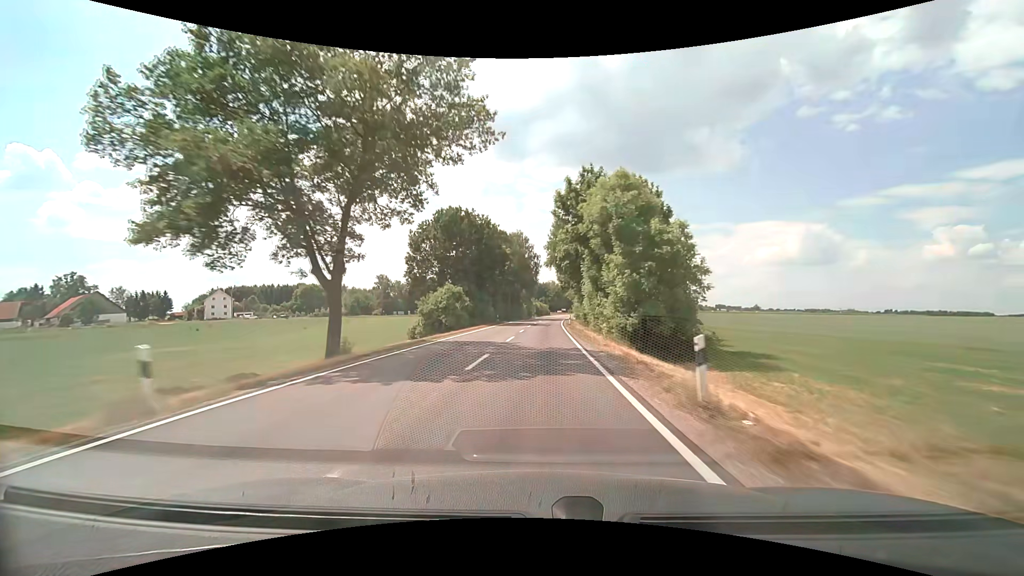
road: secondary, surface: asphalt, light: Day
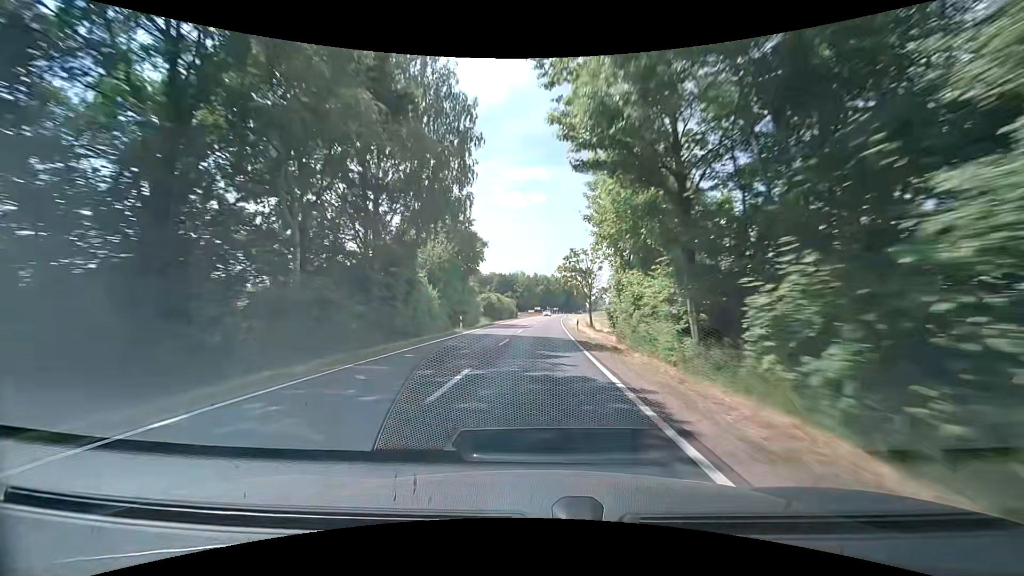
(+1.9, +73.5) m; +3°
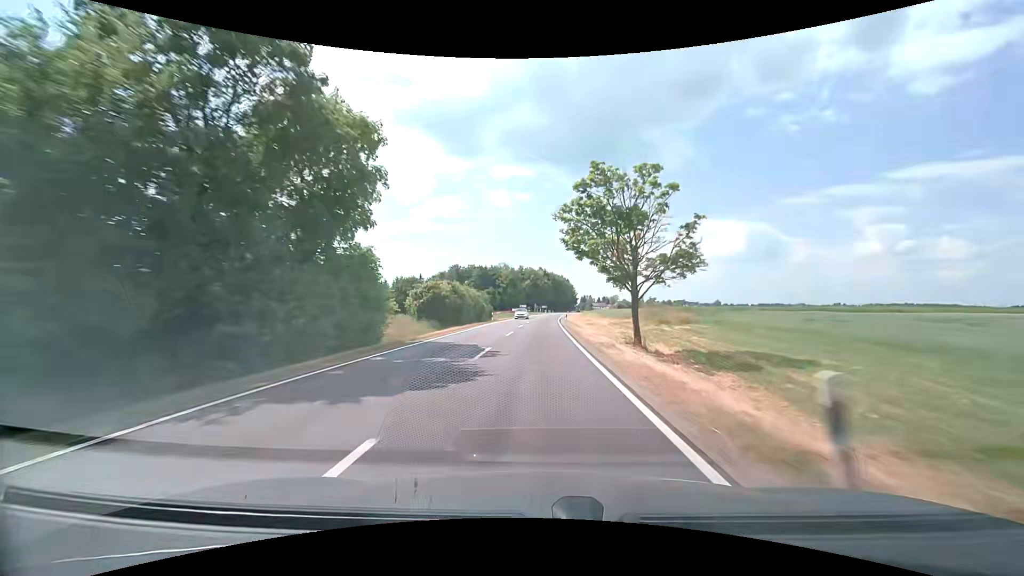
(+0.7, +30.5) m; +2°
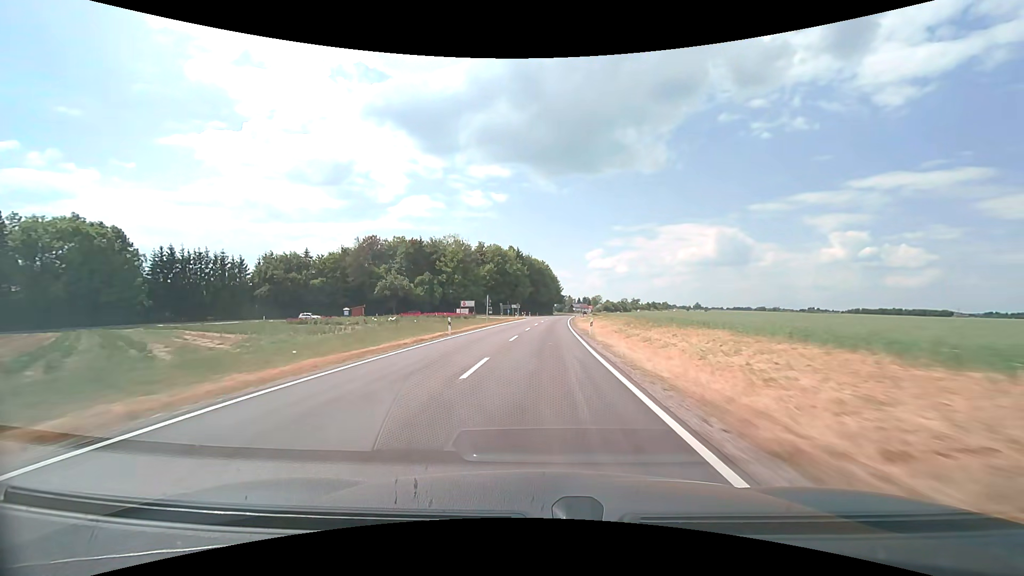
(+2.1, +75.7) m; +3°
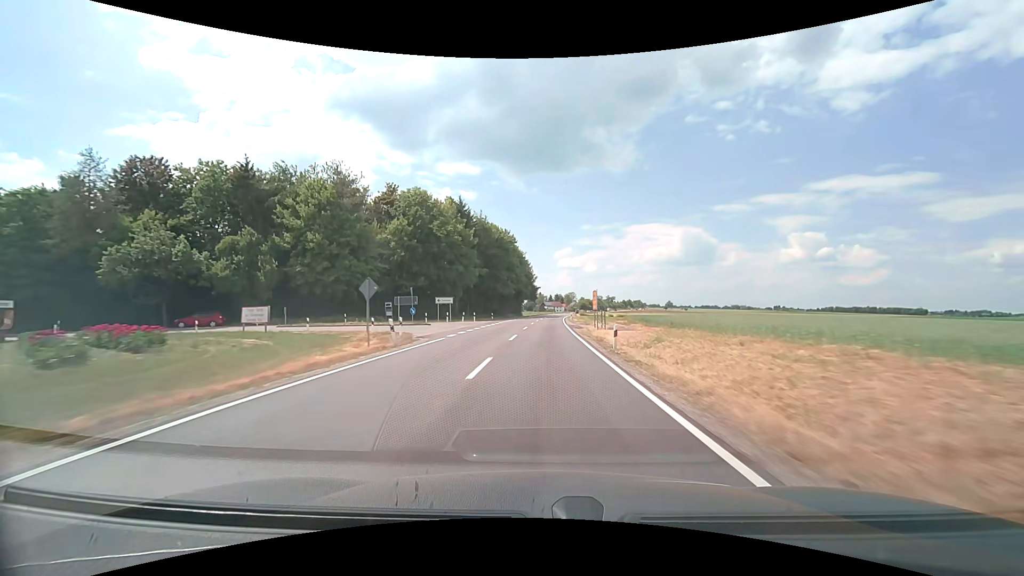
(+1.9, +60.2) m; +4°
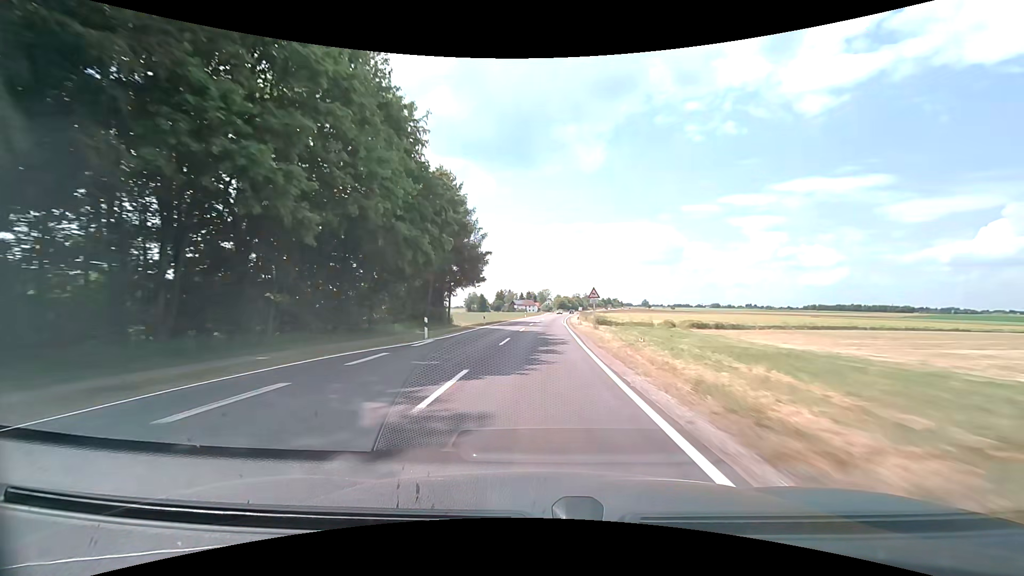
(+2.4, +75.1) m; +3°
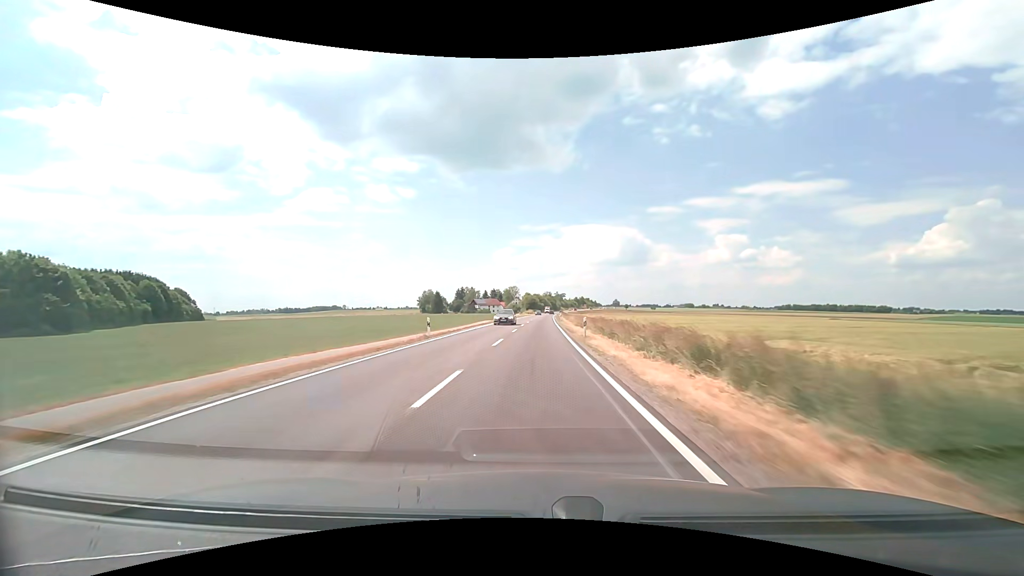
(+1.7, +60.2) m; +4°
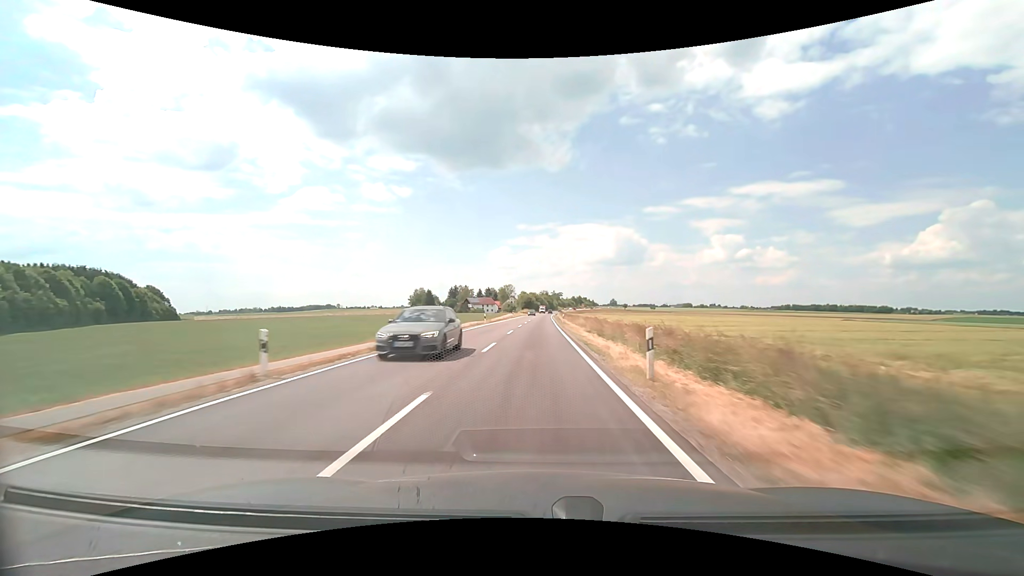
(0.0, +15.1) m; 0°
(0, +10) (0, +20) (0, +30) (0, +40) (0, +50) (+1, +60) (+1, +70) (+1, +80) (+1, +90) (+2, +100) m
